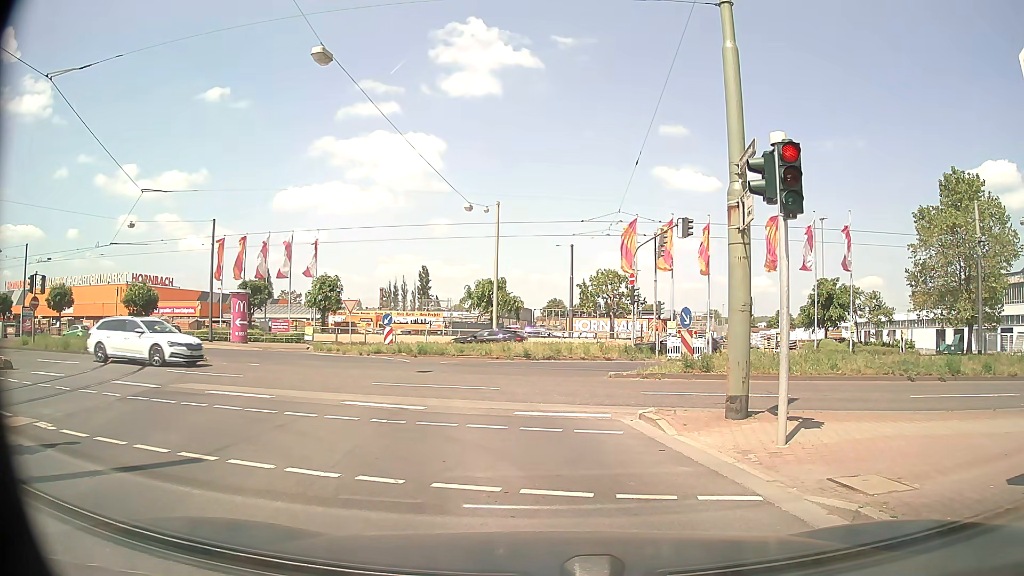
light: Day
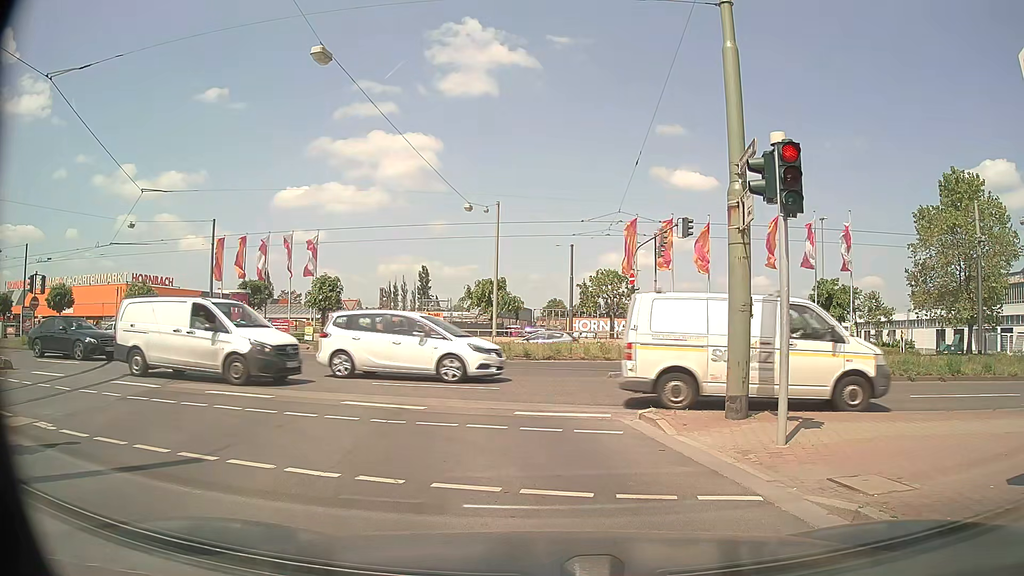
(0.0, 0.0) m; 0°
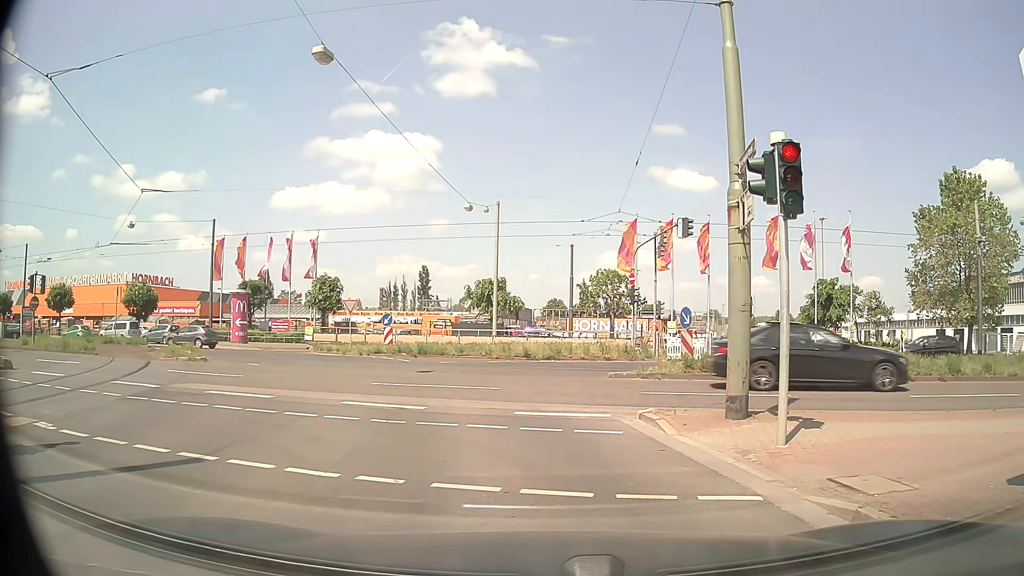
(0.0, 0.0) m; 0°
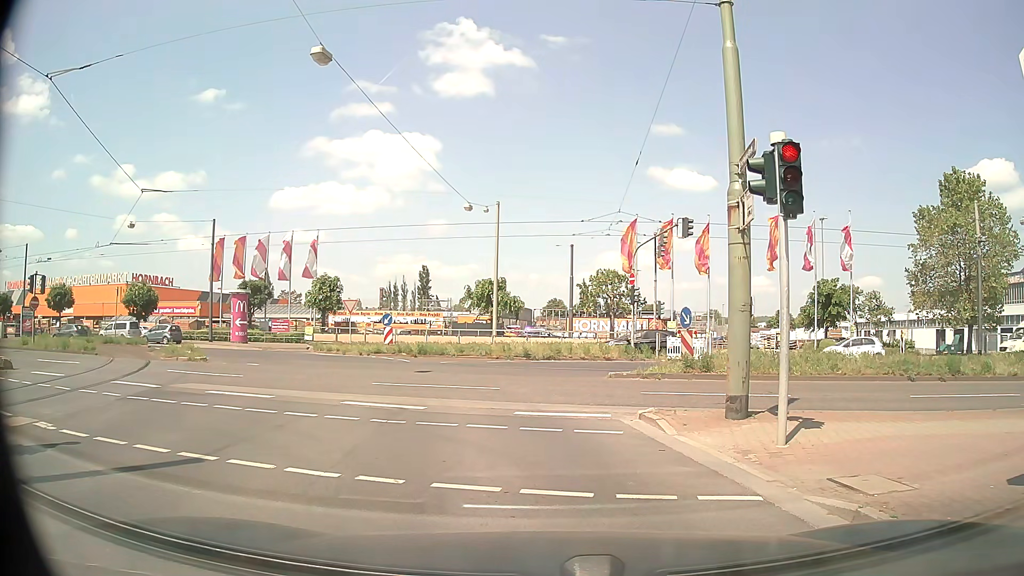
(0.0, 0.0) m; 0°
